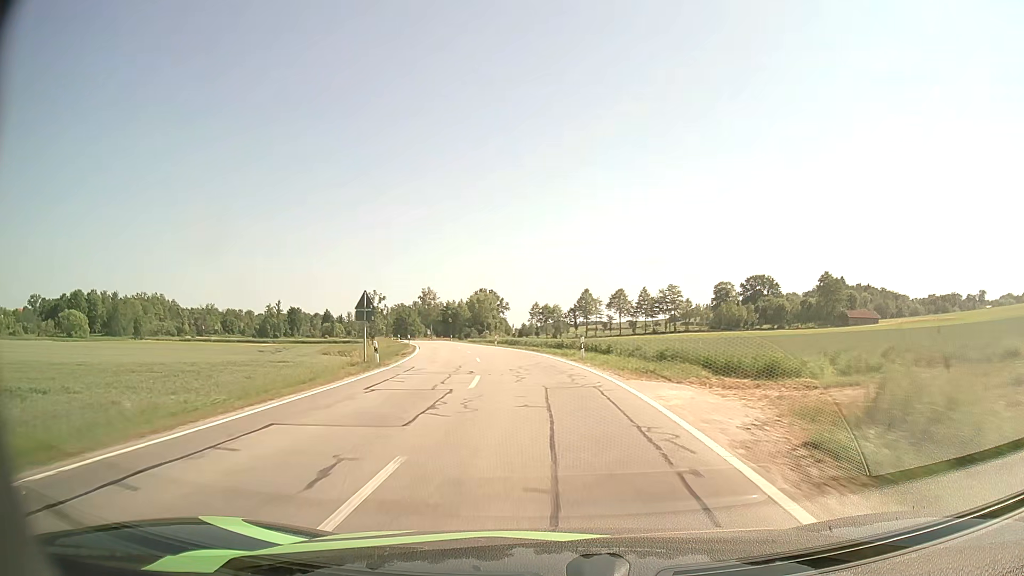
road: secondary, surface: asphalt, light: Day
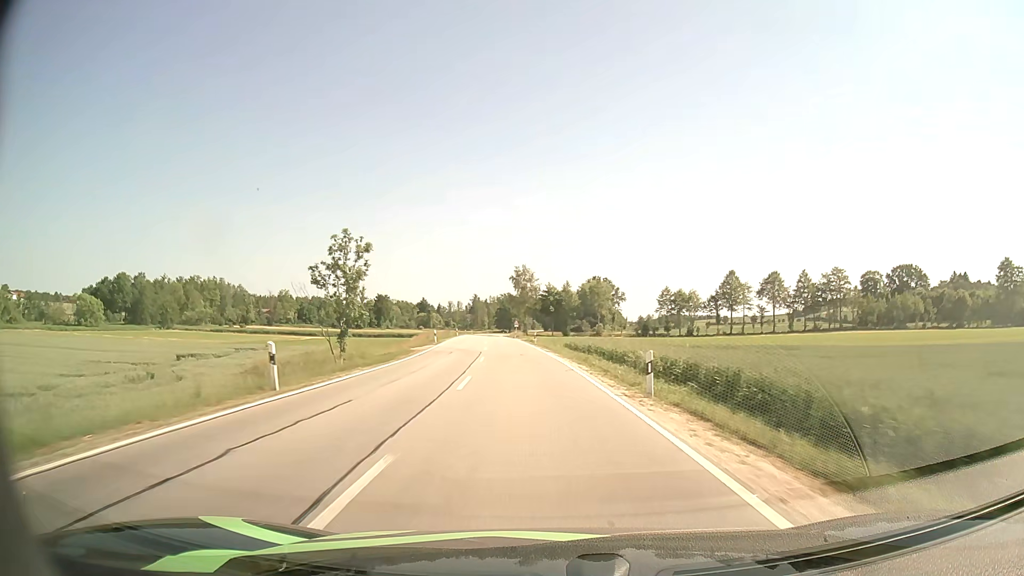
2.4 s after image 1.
(-4.4, +46.9) m; -10°
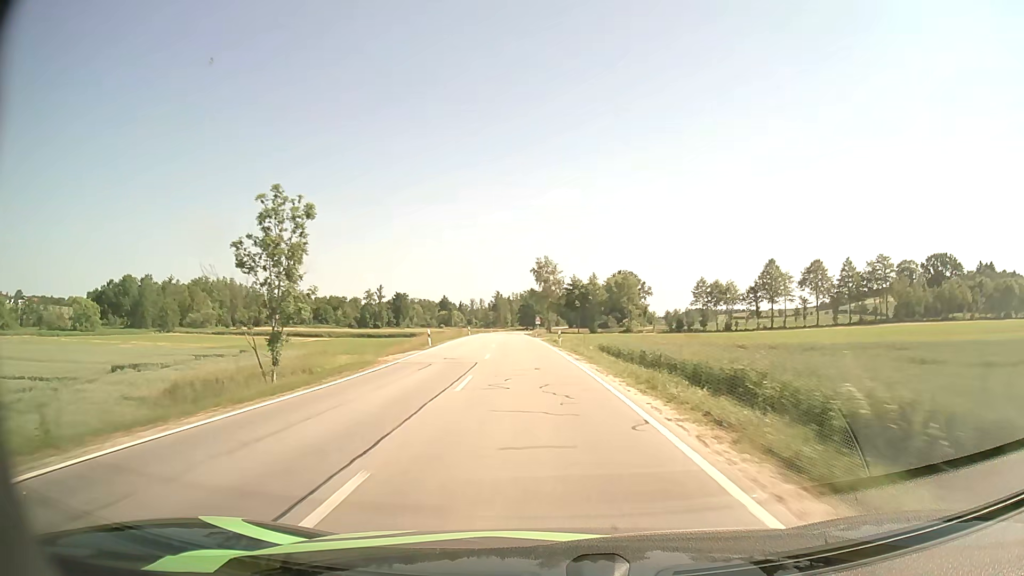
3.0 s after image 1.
(-0.2, +12.3) m; -2°
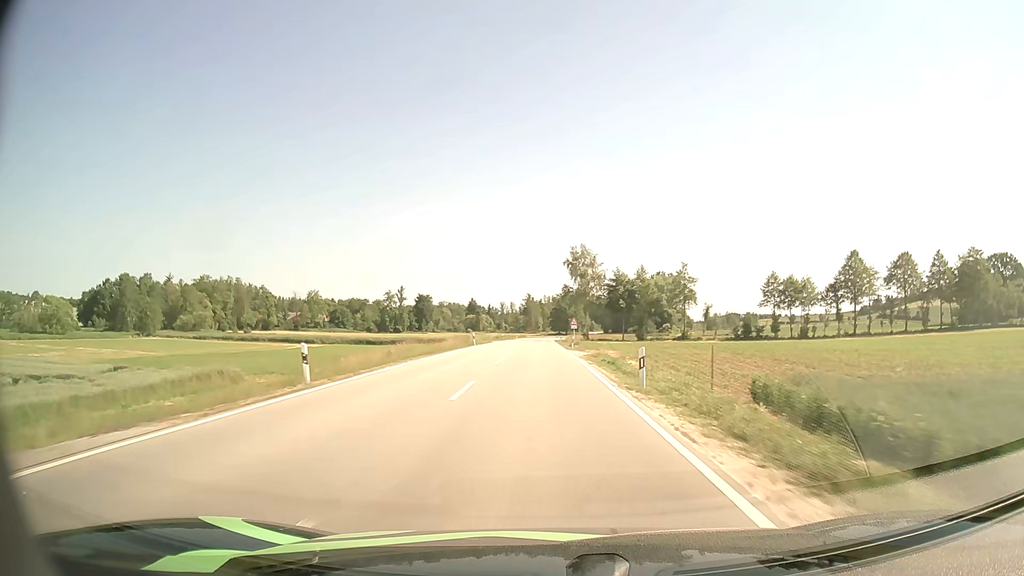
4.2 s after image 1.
(-0.8, +25.1) m; -3°
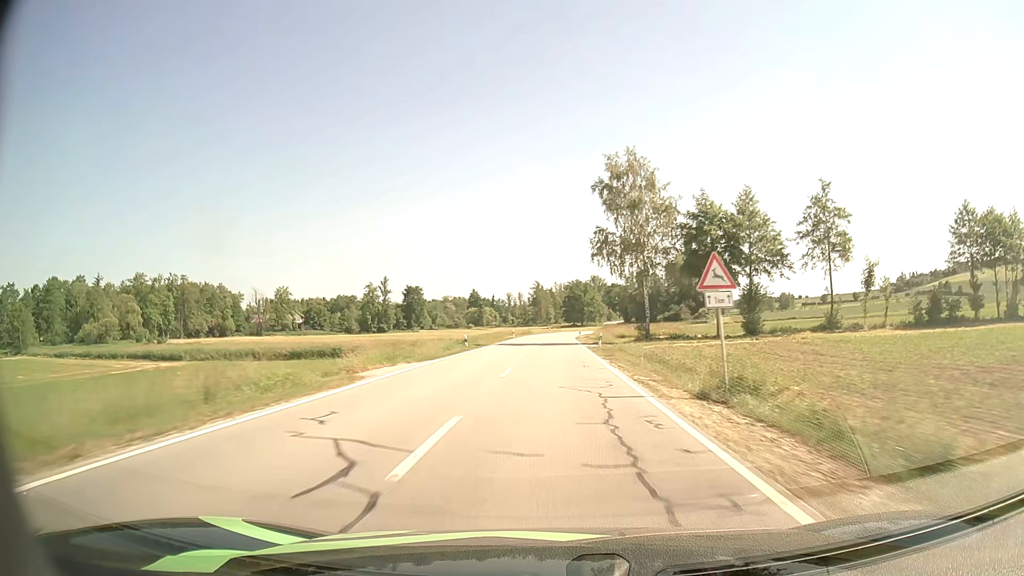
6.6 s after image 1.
(-0.6, +52.6) m; -1°
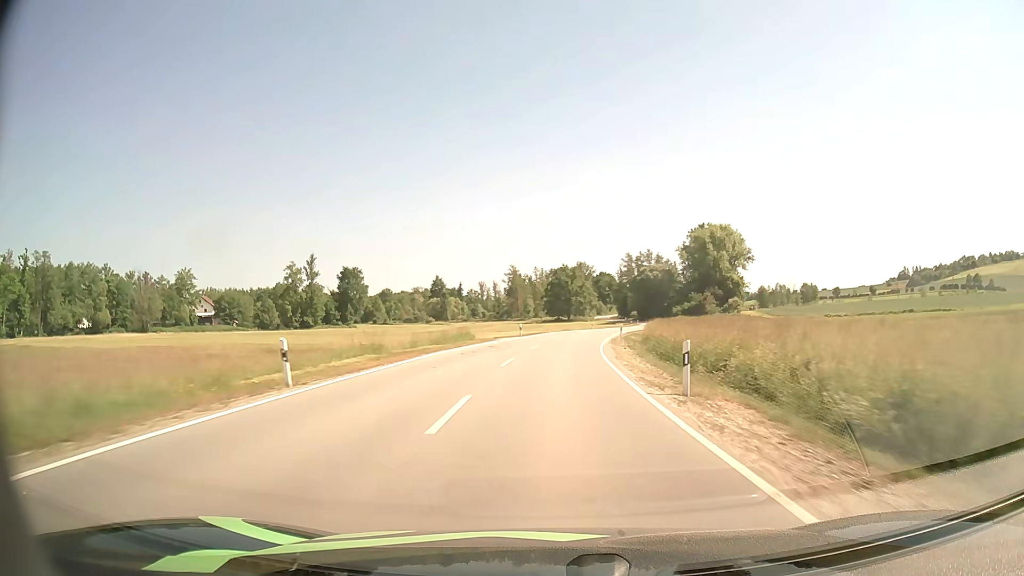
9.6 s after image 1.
(+0.7, +67.4) m; +2°
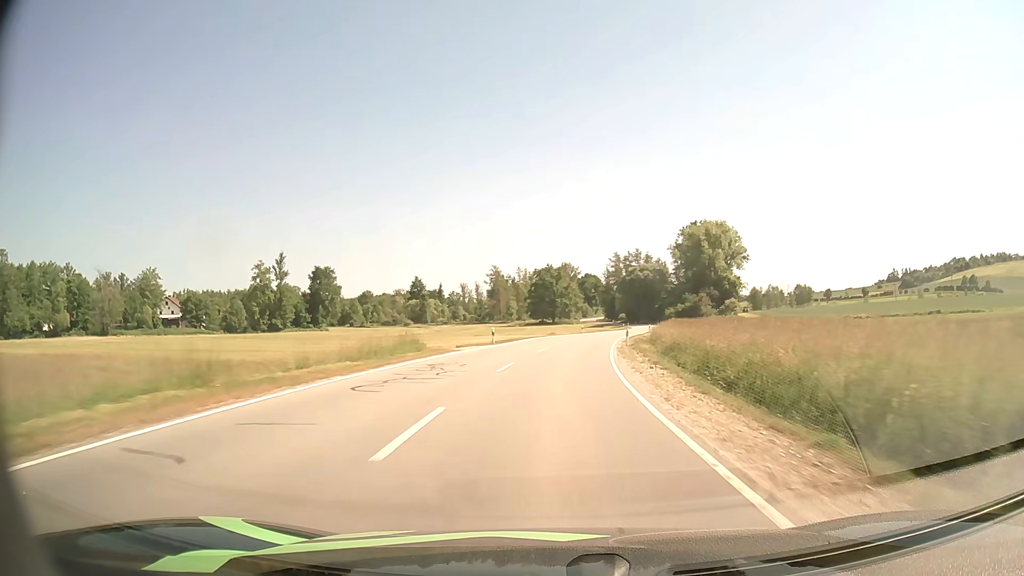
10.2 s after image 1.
(+0.1, +13.0) m; +1°
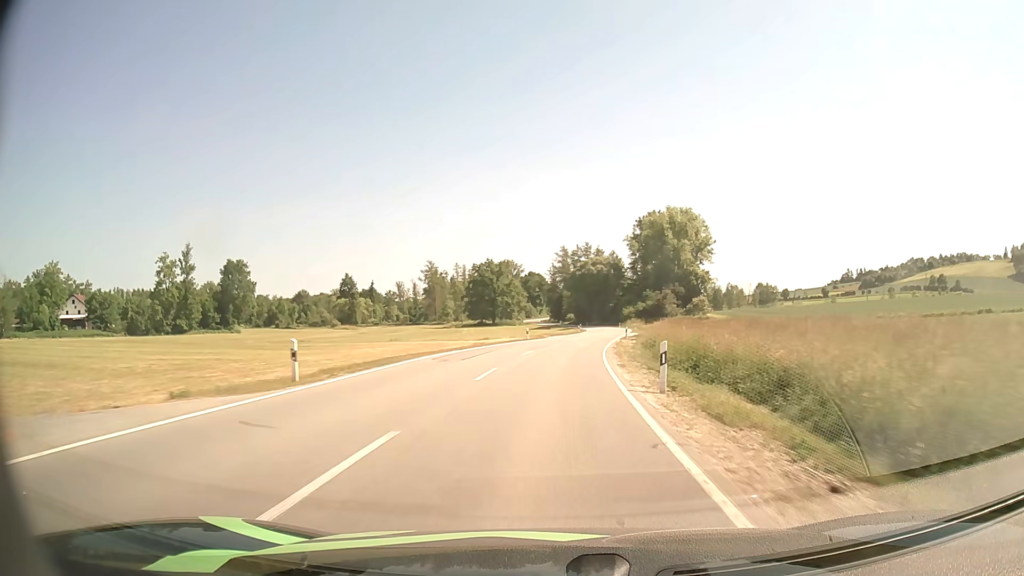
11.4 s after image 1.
(+1.1, +25.3) m; +5°
(0, +10) (+1, +20) (+1, +30) (+2, +40) (+3, +50) (+5, +60) (+6, +70) (+8, +80) (+9, +89) (+10, +99) m
